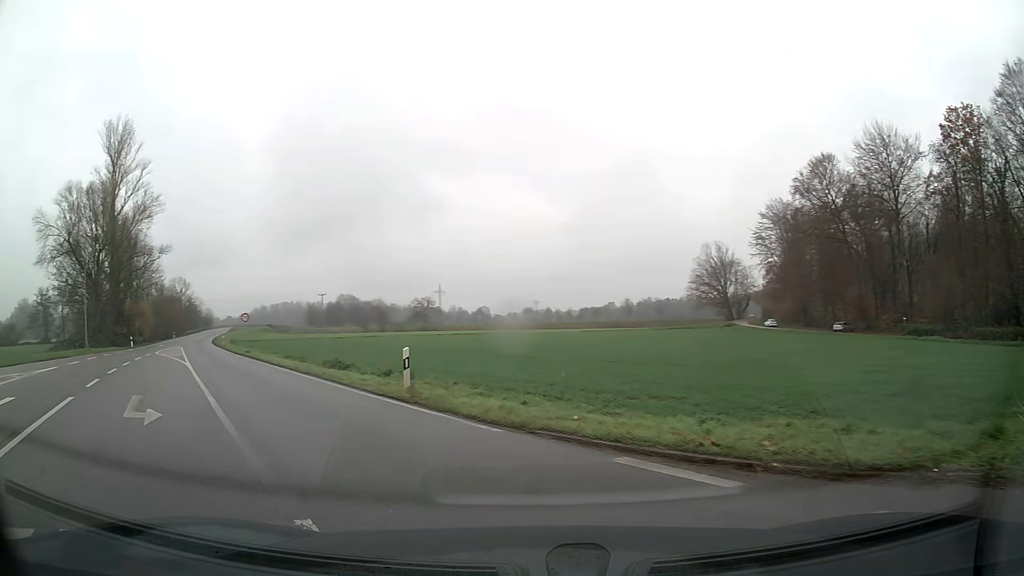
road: secondary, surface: asphalt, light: Day
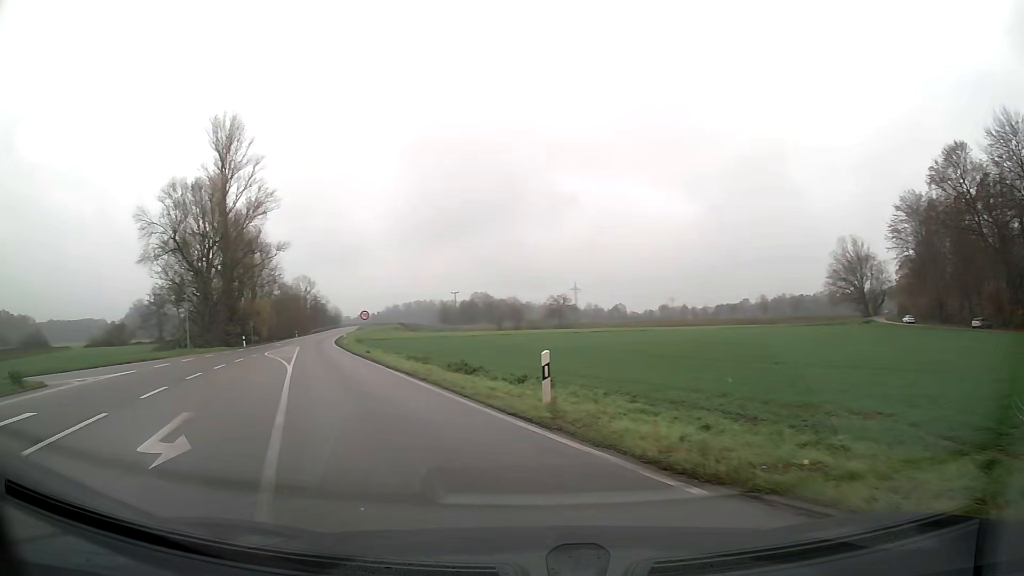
(-0.3, +3.7) m; -10°
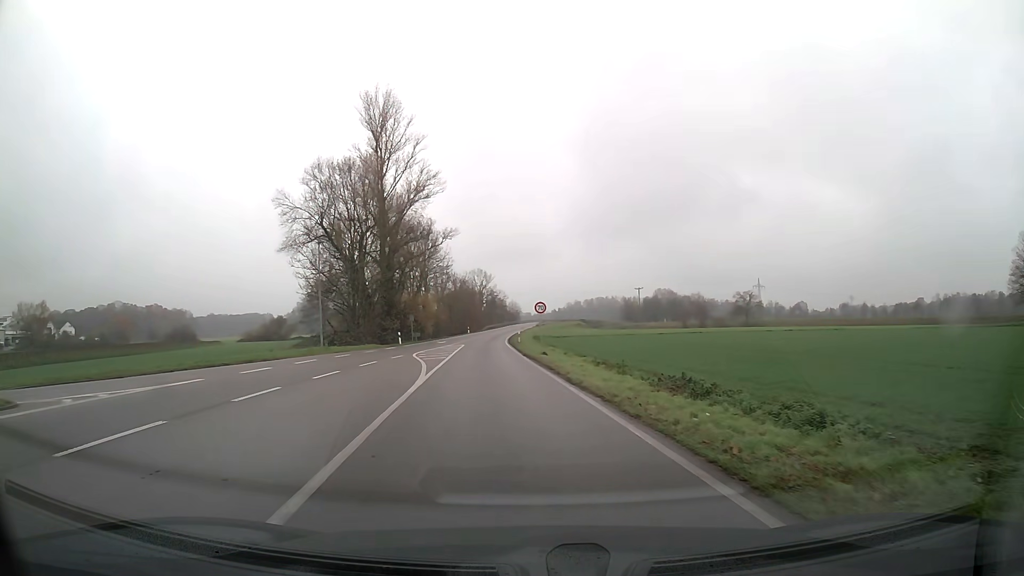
(-1.1, +8.5) m; -12°
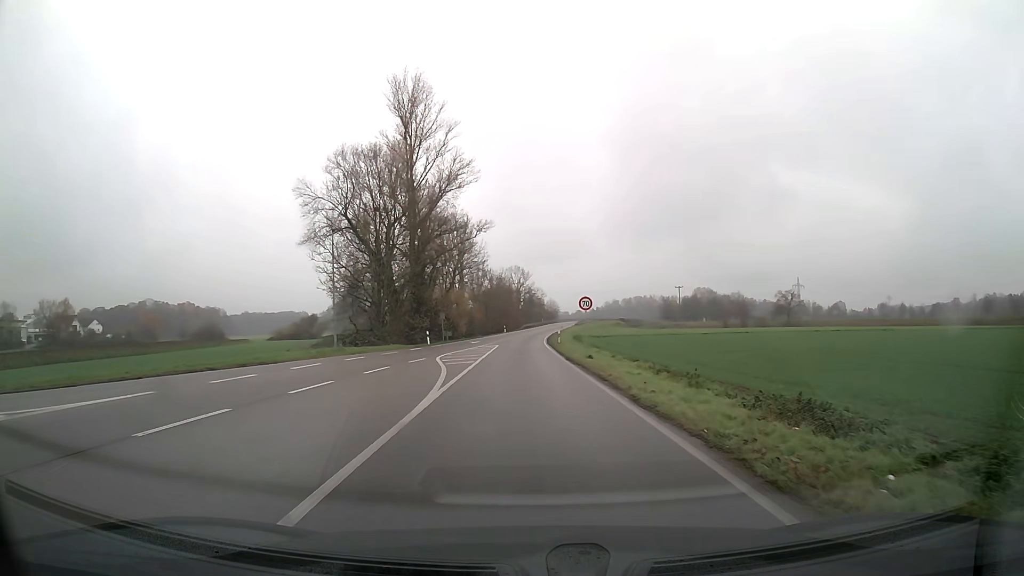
(-0.1, +4.9) m; -3°
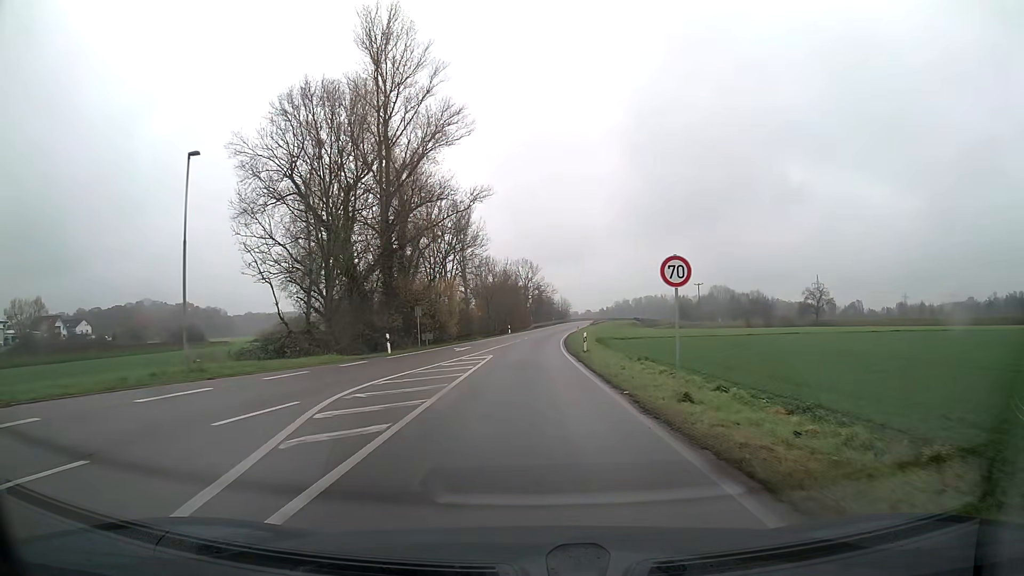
(-0.1, +17.3) m; 0°
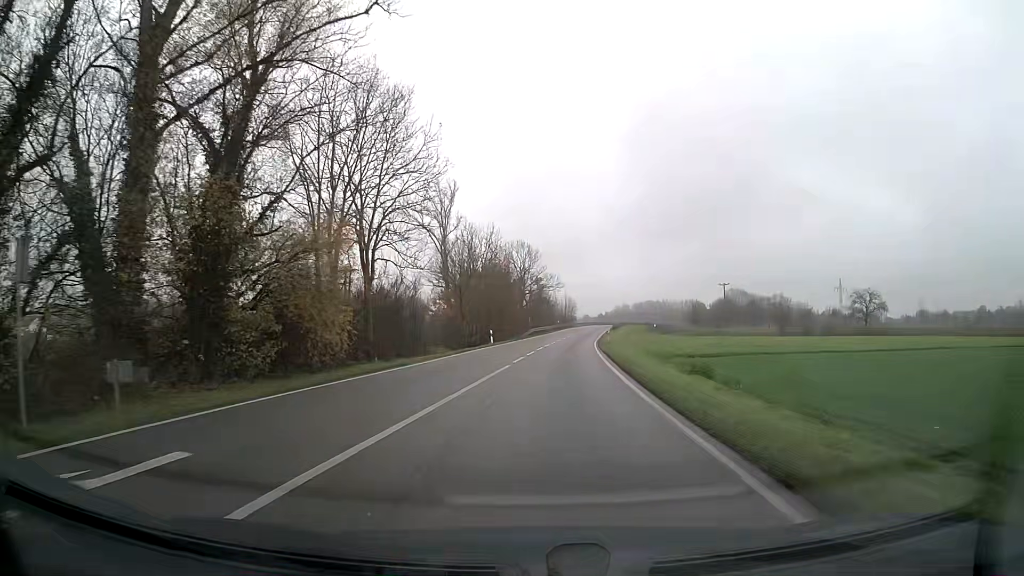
(0.0, +35.3) m; +2°
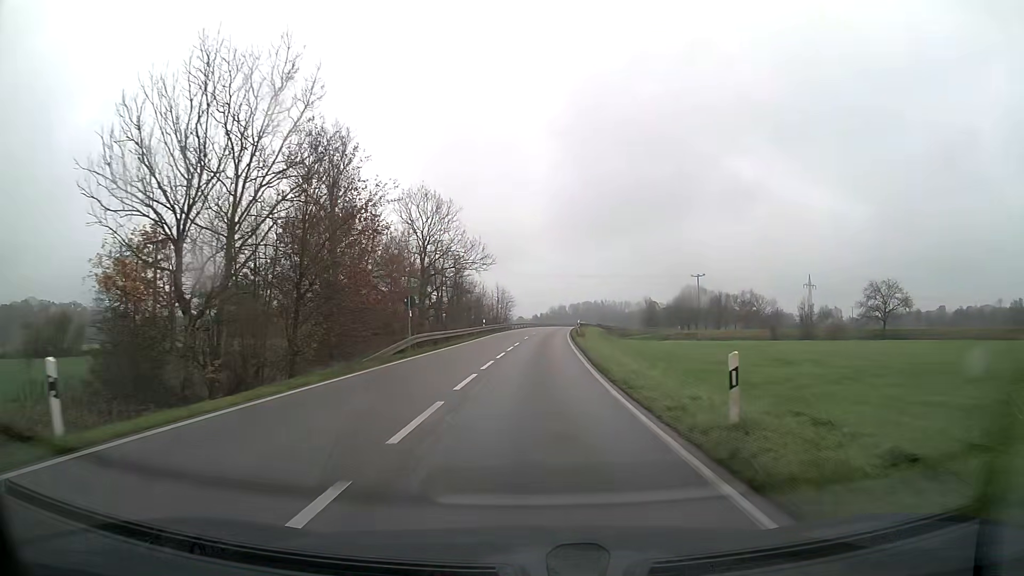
(+1.6, +41.5) m; +4°
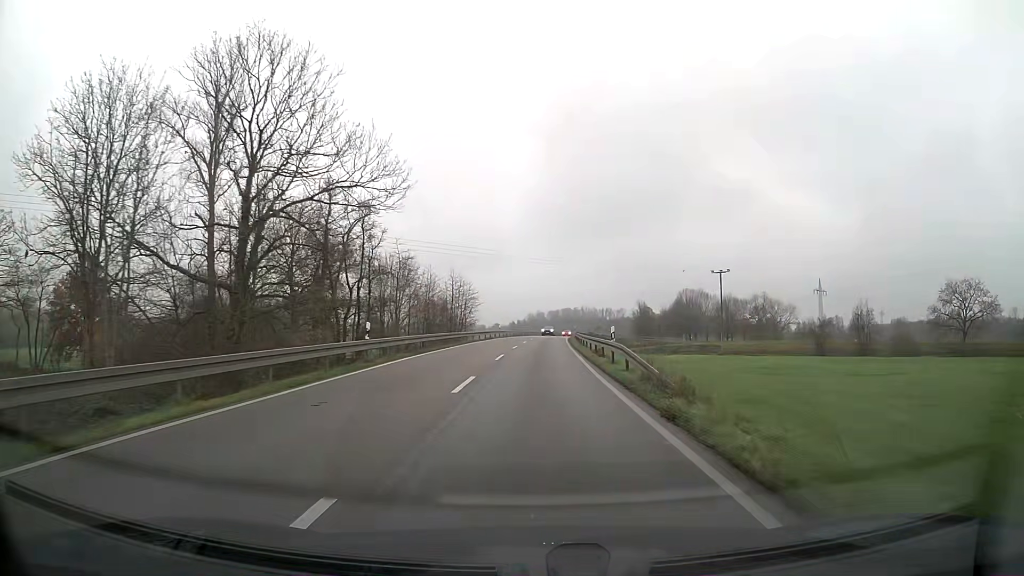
(+0.5, +36.8) m; +2°
(0, +10) (0, +20) (0, +30) (+1, +40) (+1, +50) (+2, +60) (+2, +70) (+3, +80) (+3, +90) (+4, +100) m
